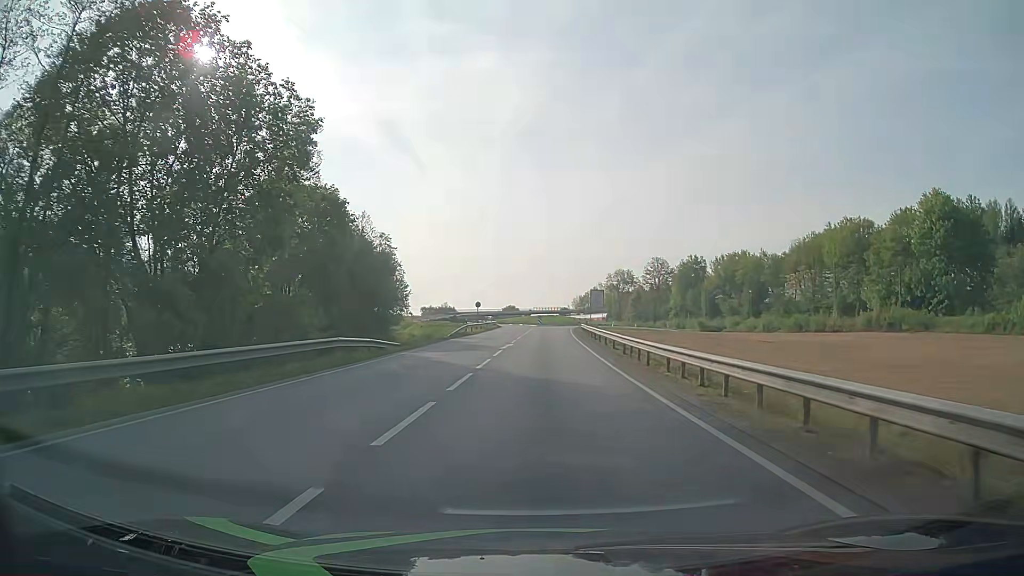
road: primary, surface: asphalt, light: Day
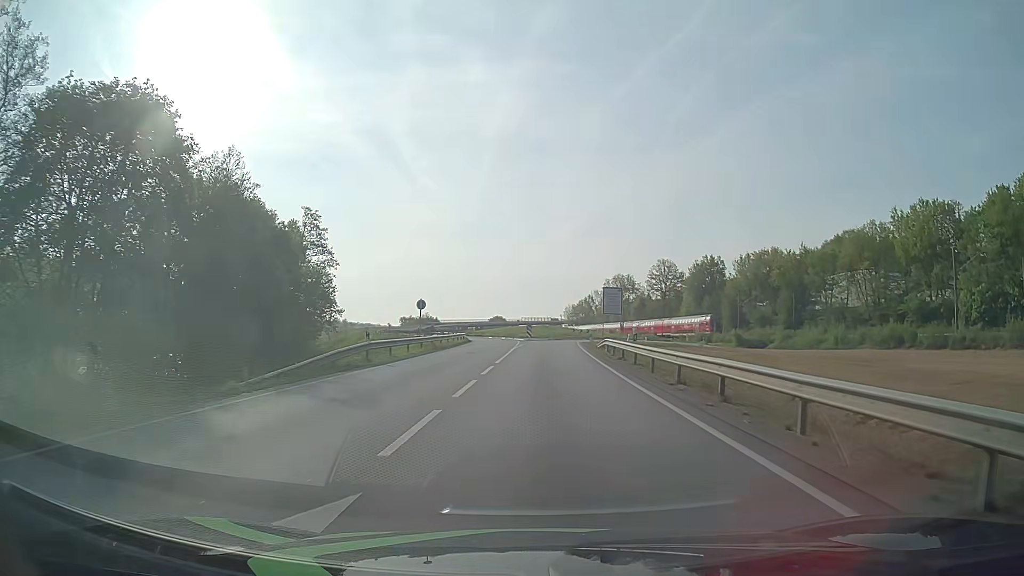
(+0.1, +30.7) m; +1°
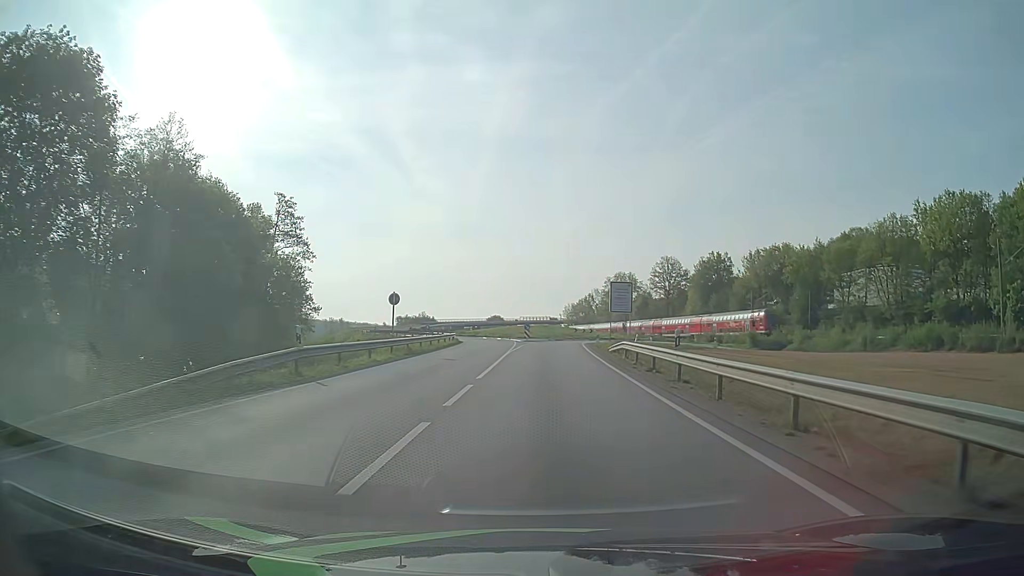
(0.0, +7.6) m; -1°
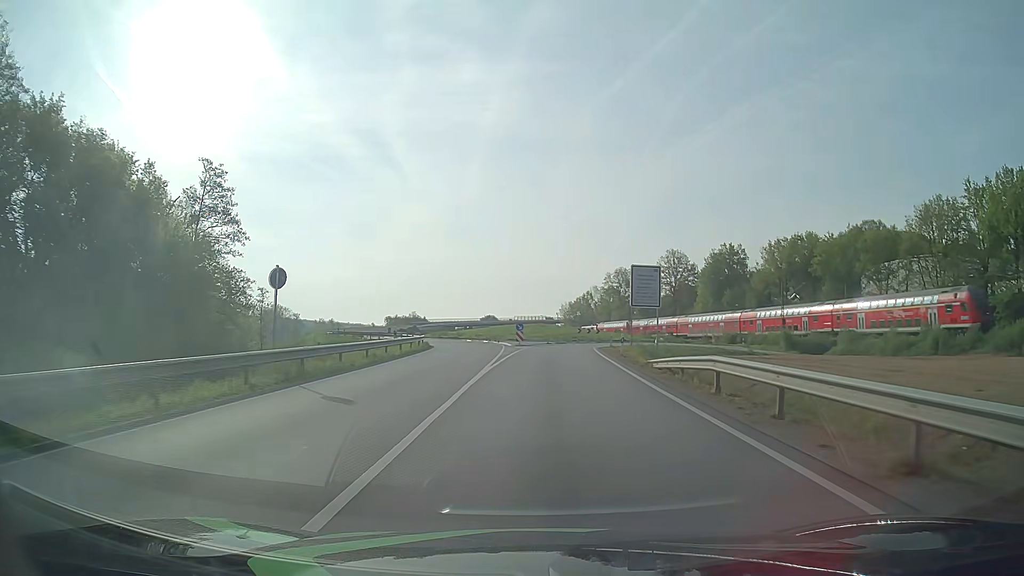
(+0.2, +15.1) m; +1°
(0, +10) (0, +20) (0, +30) (+1, +40) (+3, +50) (+6, +59) (+12, +67) (+17, +76) (+19, +86) (+18, +96) m
